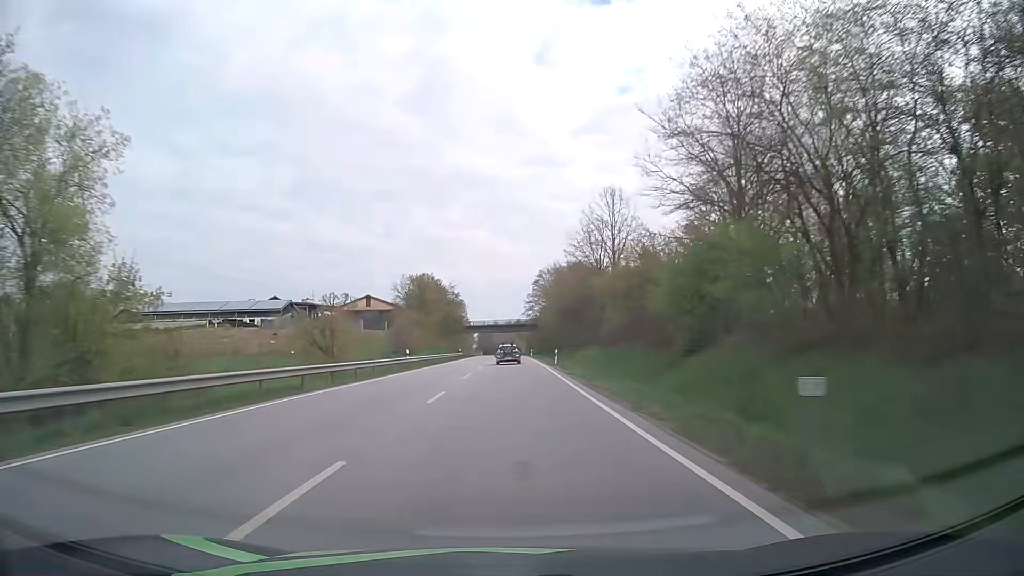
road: primary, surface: asphalt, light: Day
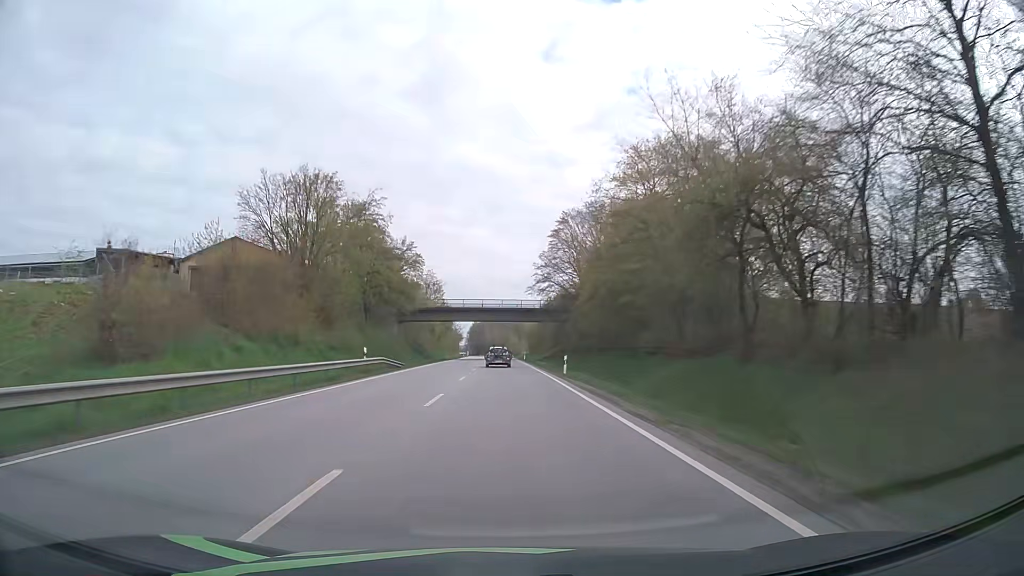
(+0.3, +61.3) m; +1°
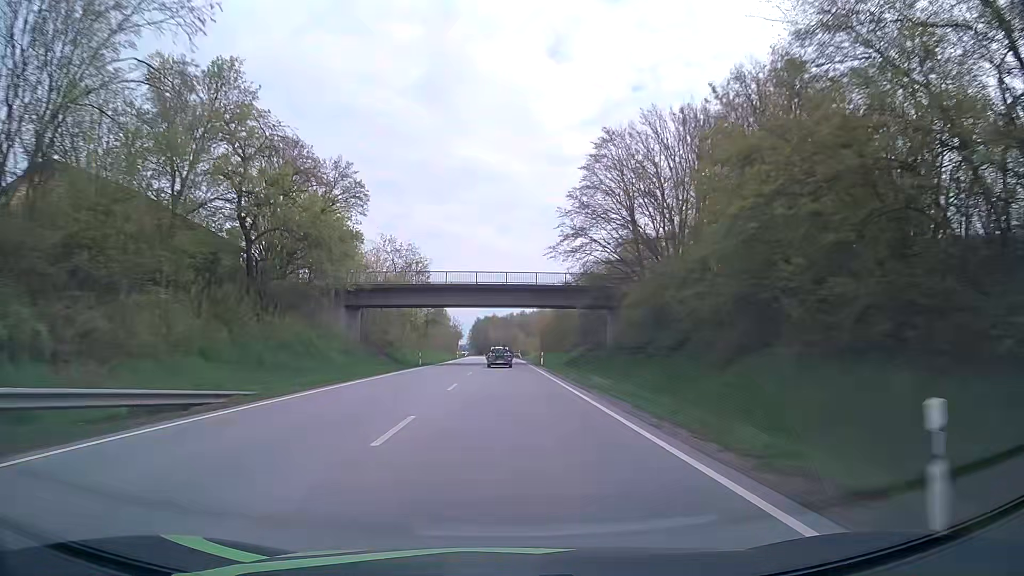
(-0.2, +30.5) m; -1°
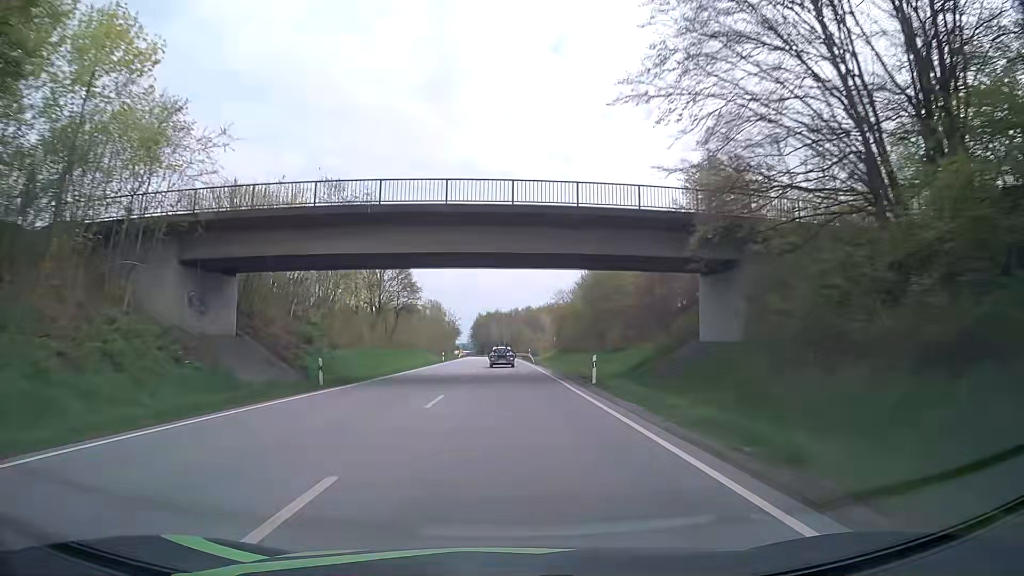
(-0.1, +30.6) m; 0°
